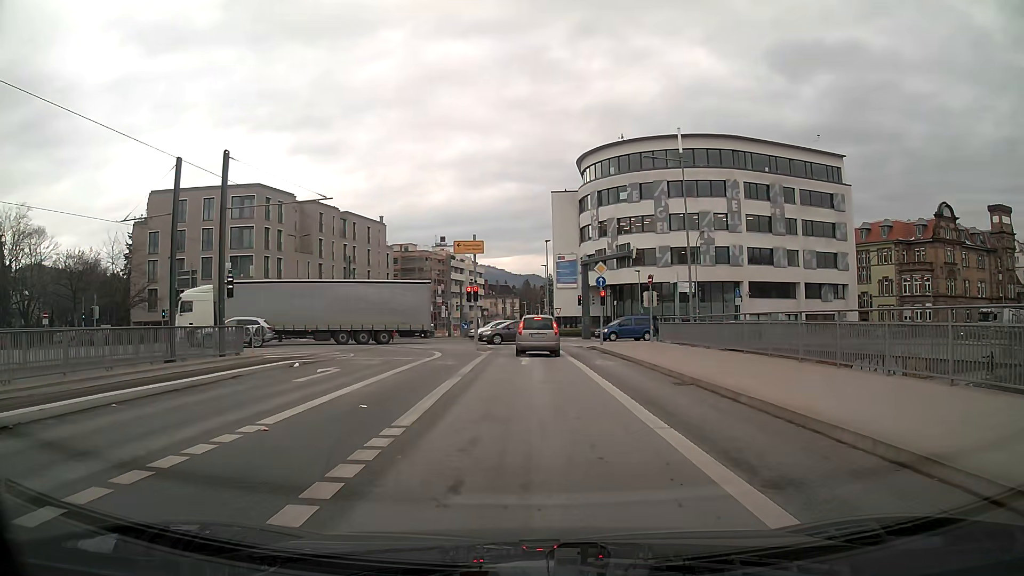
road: secondary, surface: asphalt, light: Day
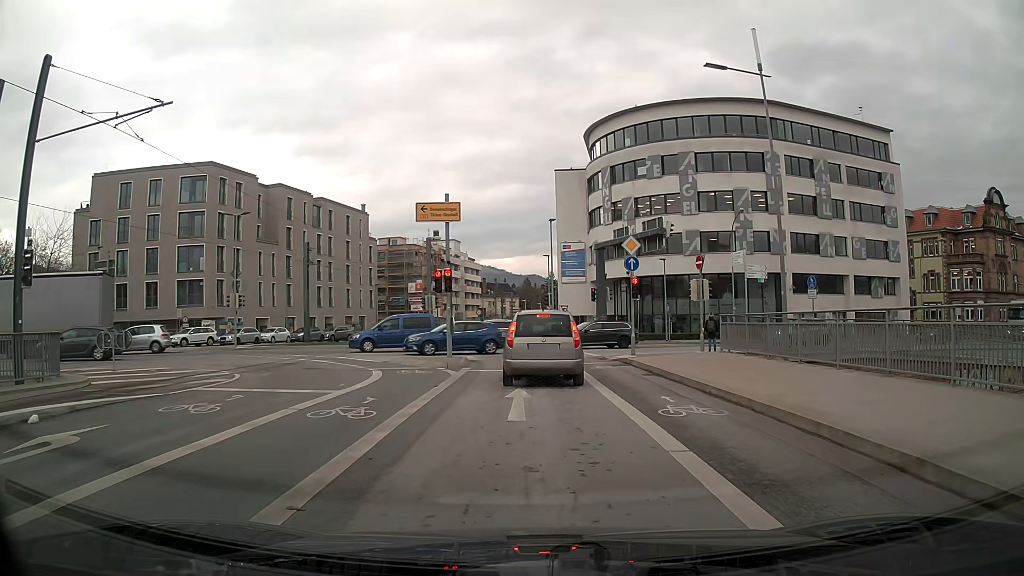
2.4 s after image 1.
(0.0, +11.6) m; -1°
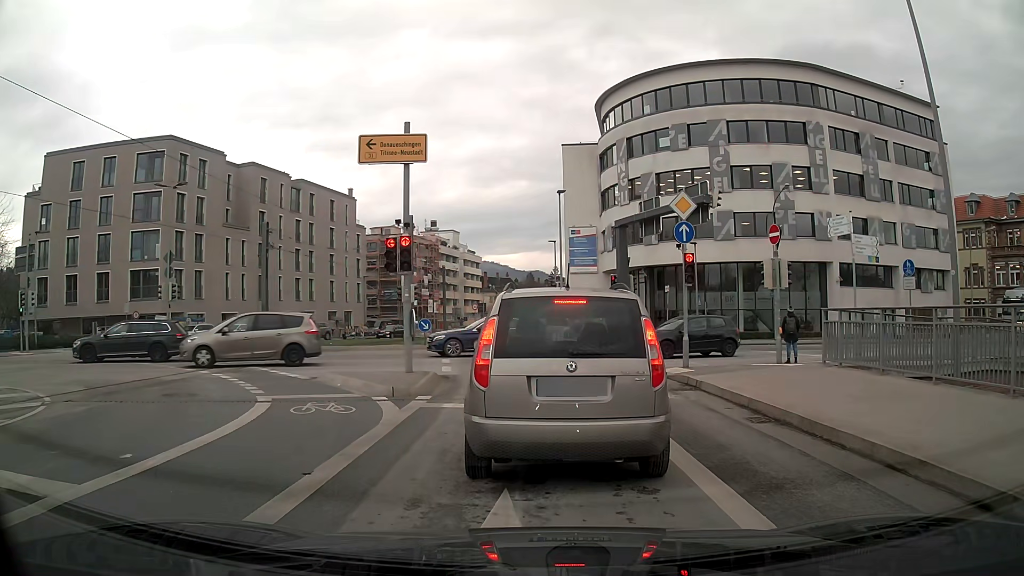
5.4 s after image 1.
(+0.1, +8.3) m; 0°
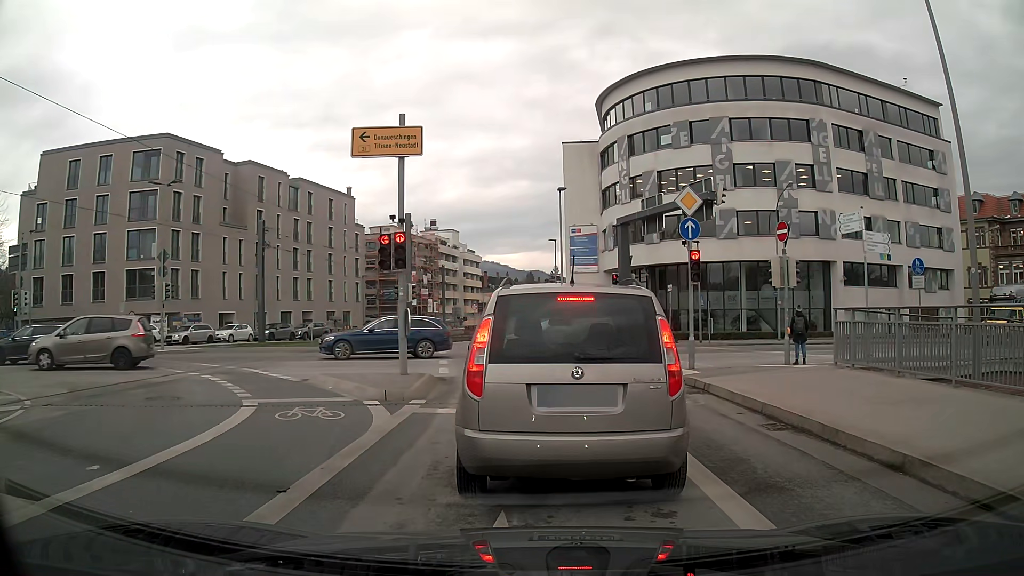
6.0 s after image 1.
(0.0, +0.6) m; 0°
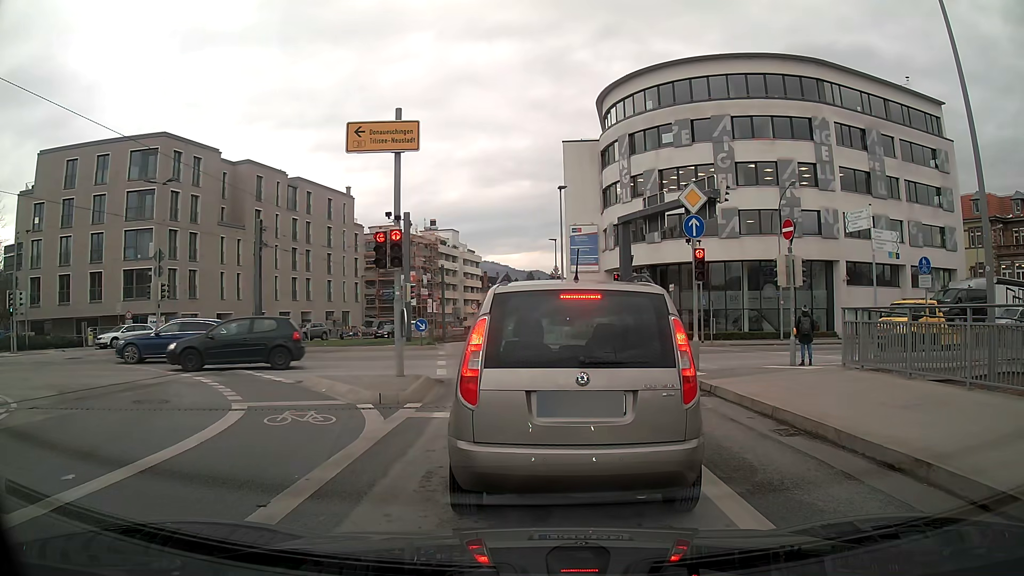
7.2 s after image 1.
(0.0, +0.4) m; 0°
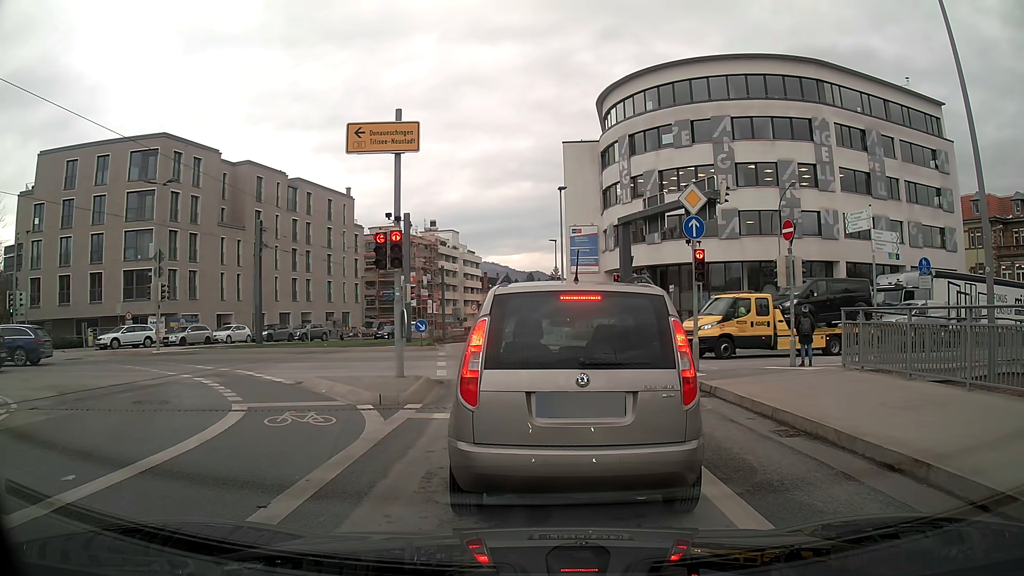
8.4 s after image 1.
(0.0, +0.1) m; 0°
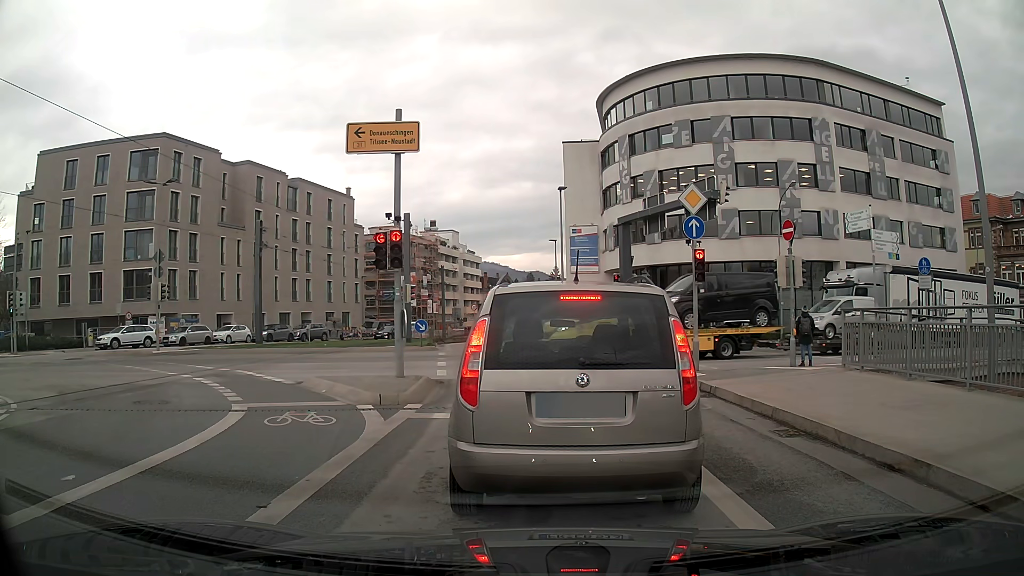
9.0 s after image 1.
(0.0, 0.0) m; 0°
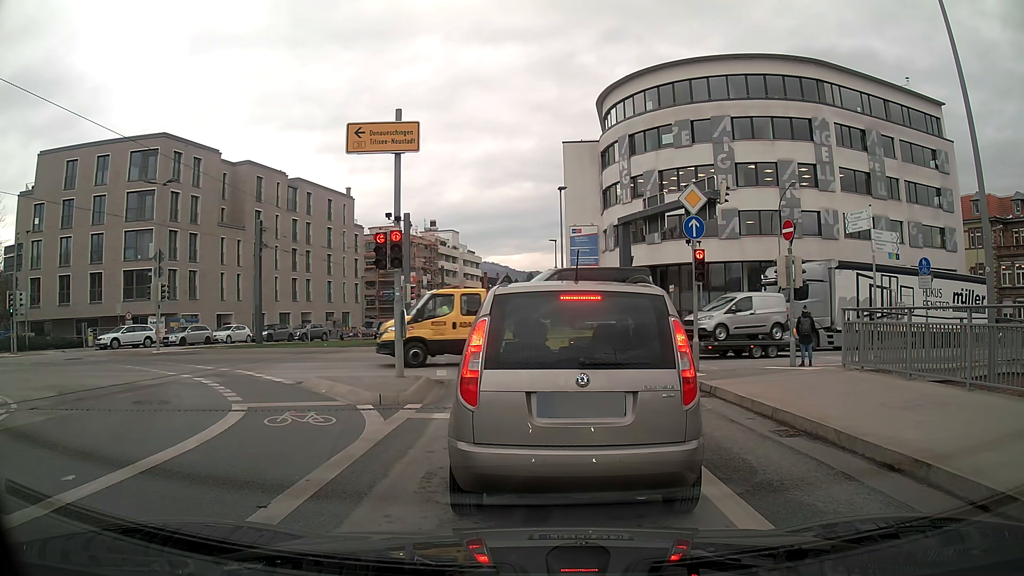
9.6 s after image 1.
(0.0, 0.0) m; 0°
(0, +10) (-1, +20) (-2, +30) (-4, +40) (-4, +50) (-3, +60) (-2, +70) (0, +79) (+1, +89) (+3, +99) m
